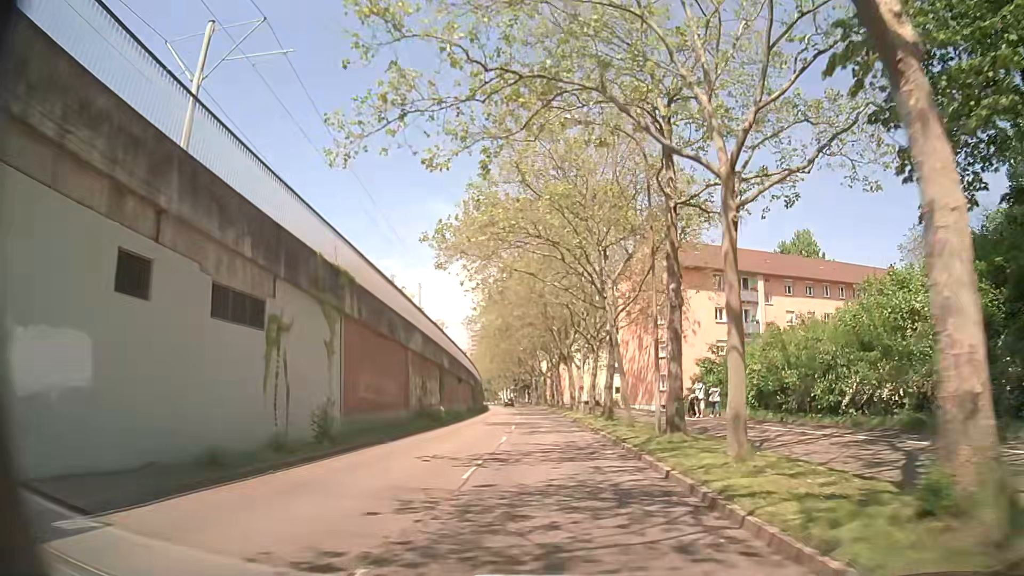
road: tertiary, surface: asphalt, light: Day
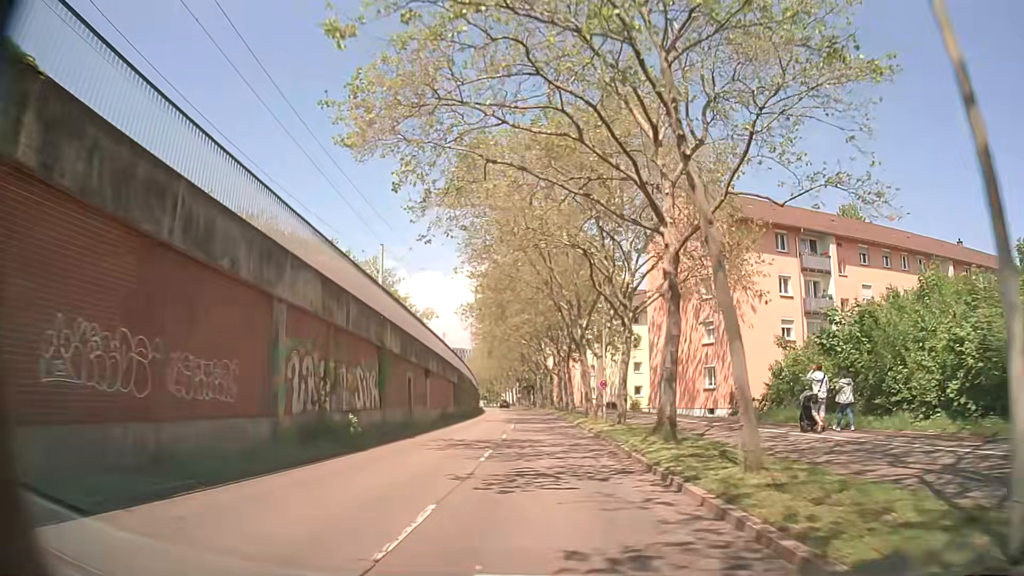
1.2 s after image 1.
(0.0, +14.9) m; 0°
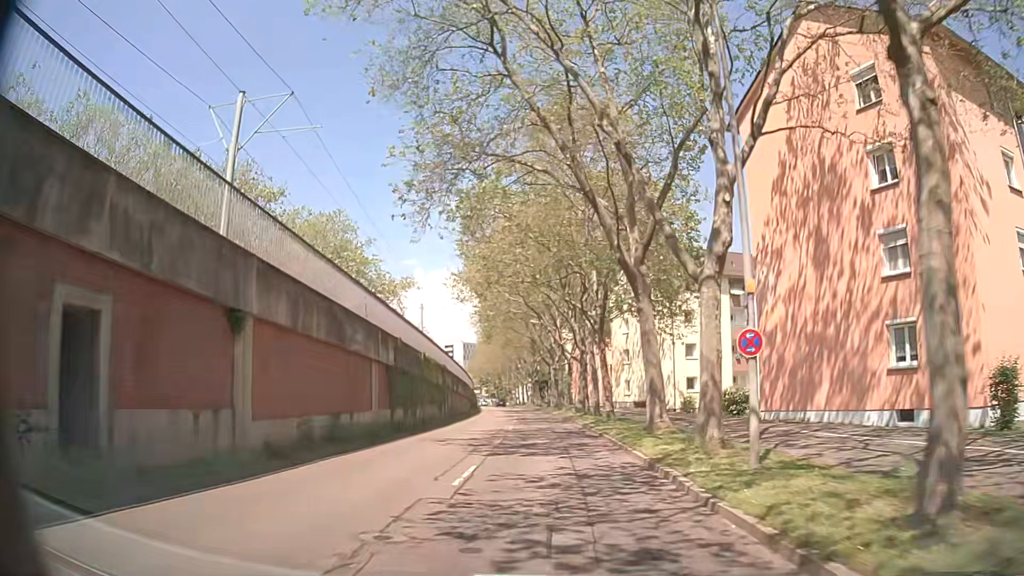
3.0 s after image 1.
(-0.3, +22.4) m; -1°
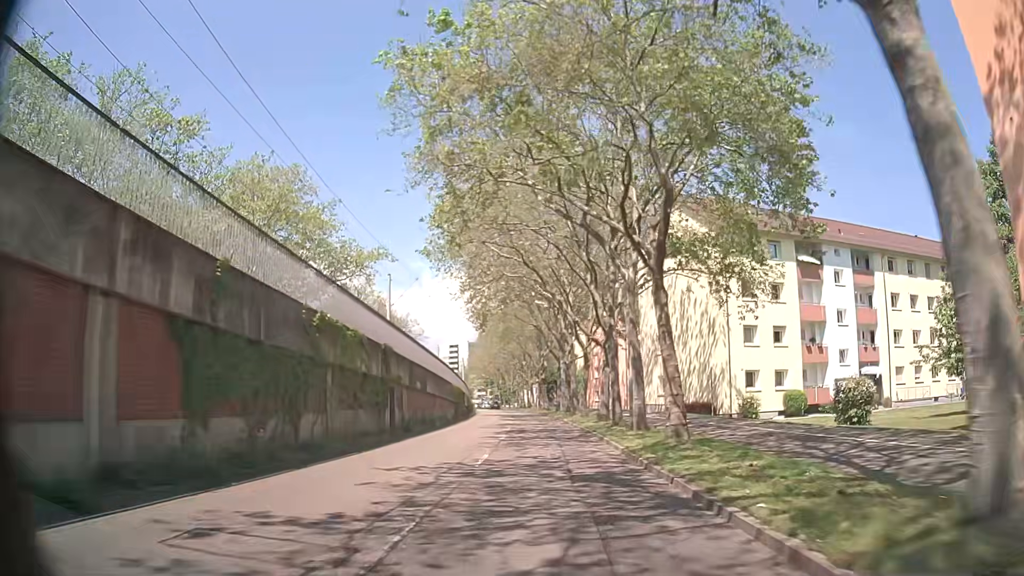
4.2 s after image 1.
(-0.3, +15.0) m; -2°
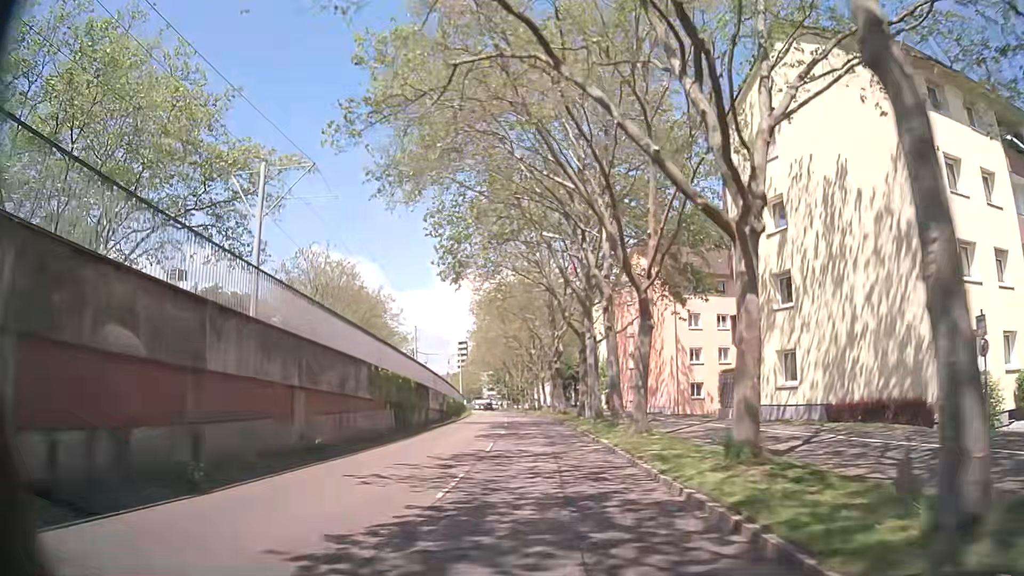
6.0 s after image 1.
(-0.4, +22.5) m; -1°
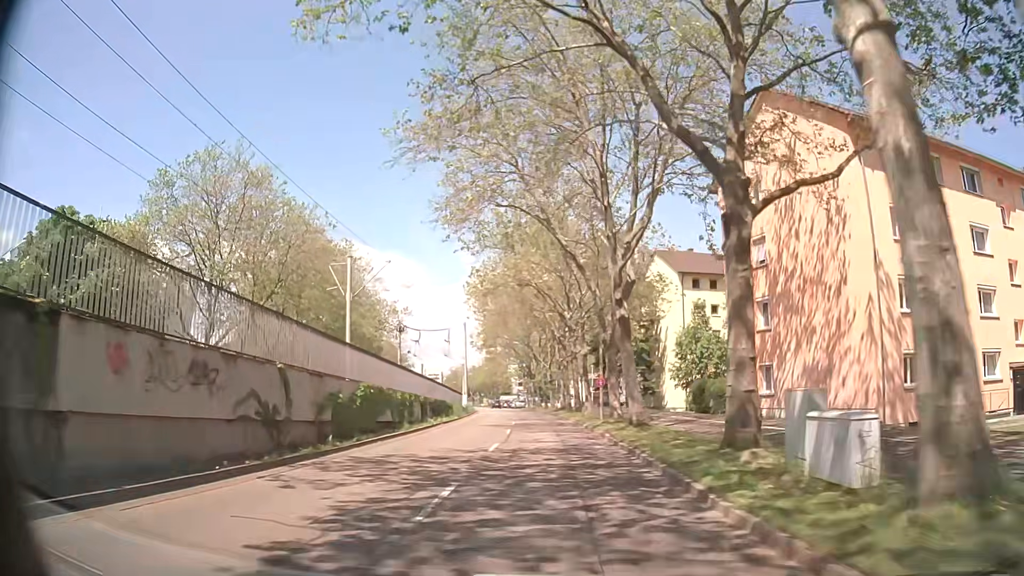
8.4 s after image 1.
(-0.6, +29.5) m; -3°
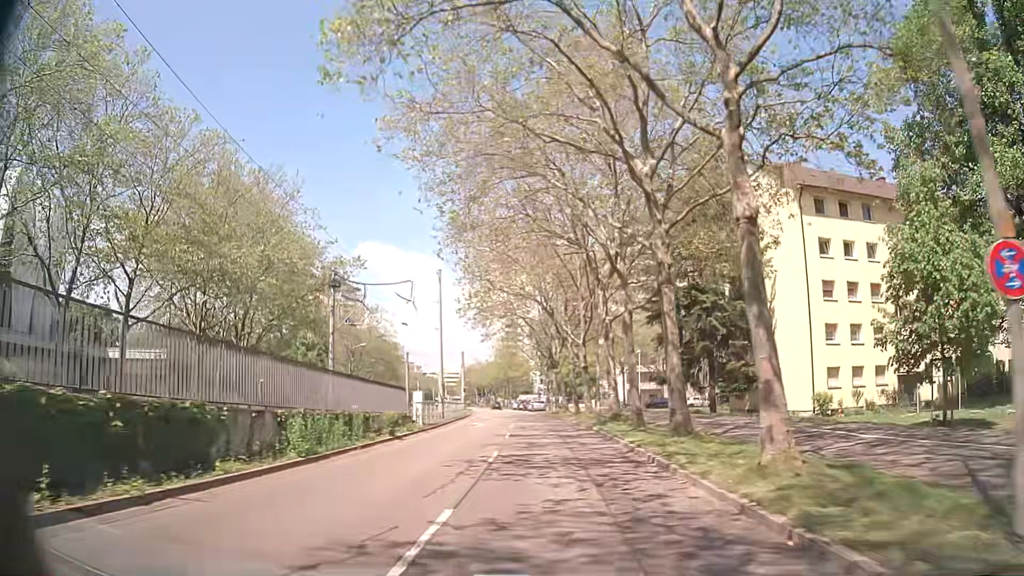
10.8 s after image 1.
(-0.7, +29.4) m; -2°
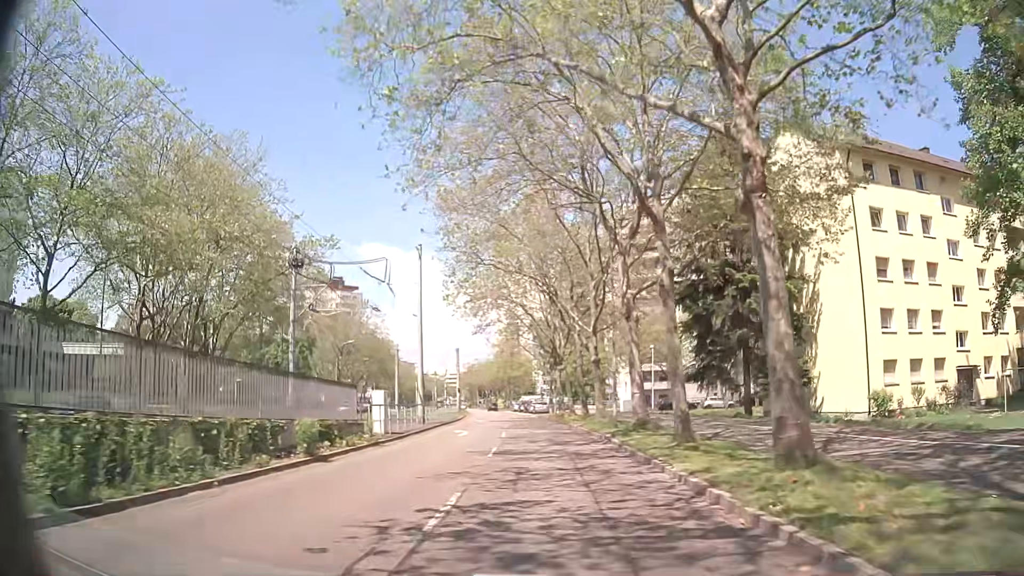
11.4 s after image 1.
(-0.1, +7.4) m; 0°
(0, +10) (0, +20) (-1, +30) (-1, +40) (-2, +50) (-3, +60) (-4, +70) (-5, +80) (-7, +90) (-8, +100) m
